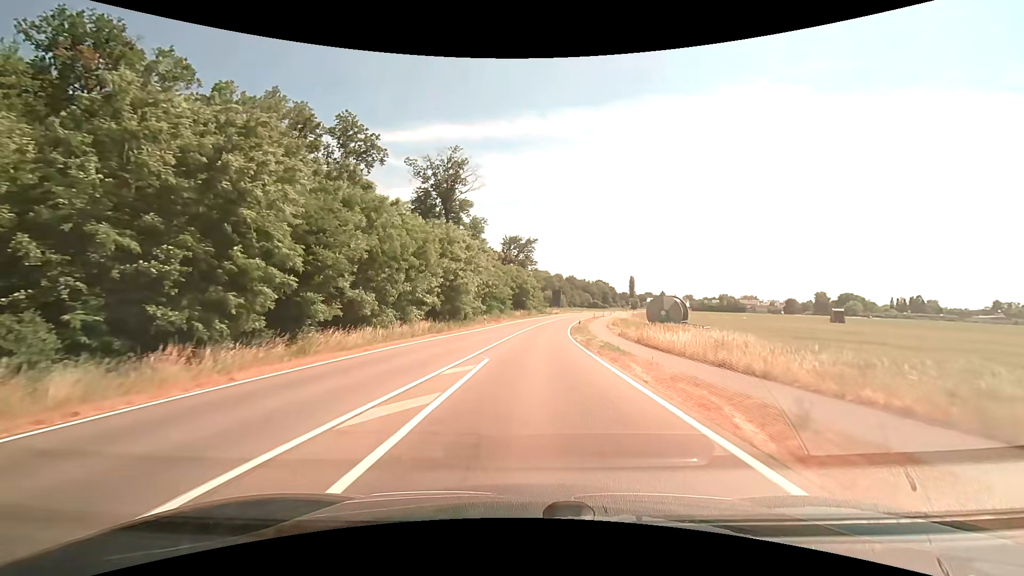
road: tertiary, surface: asphalt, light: Day
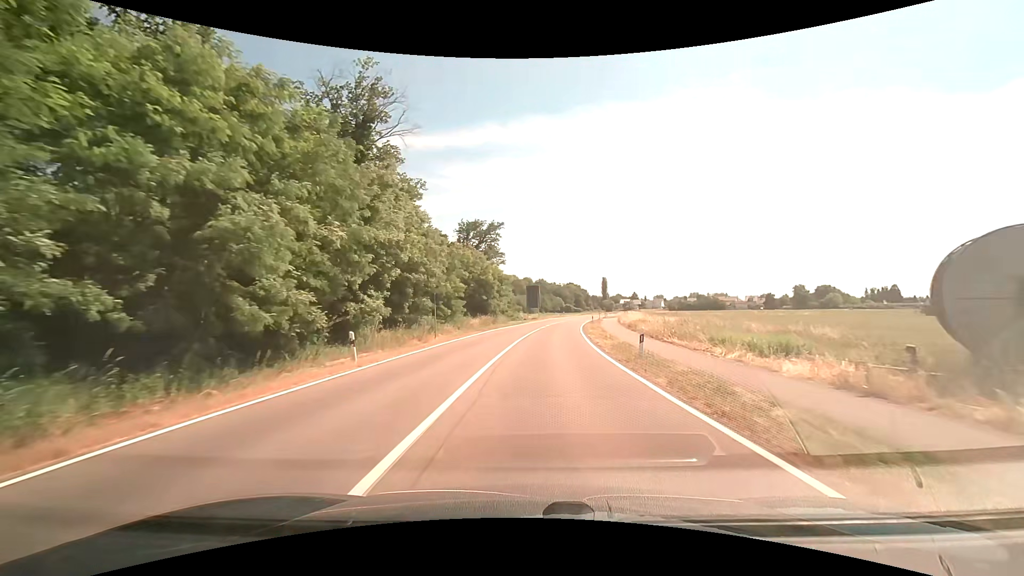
(+0.3, +33.0) m; +3°
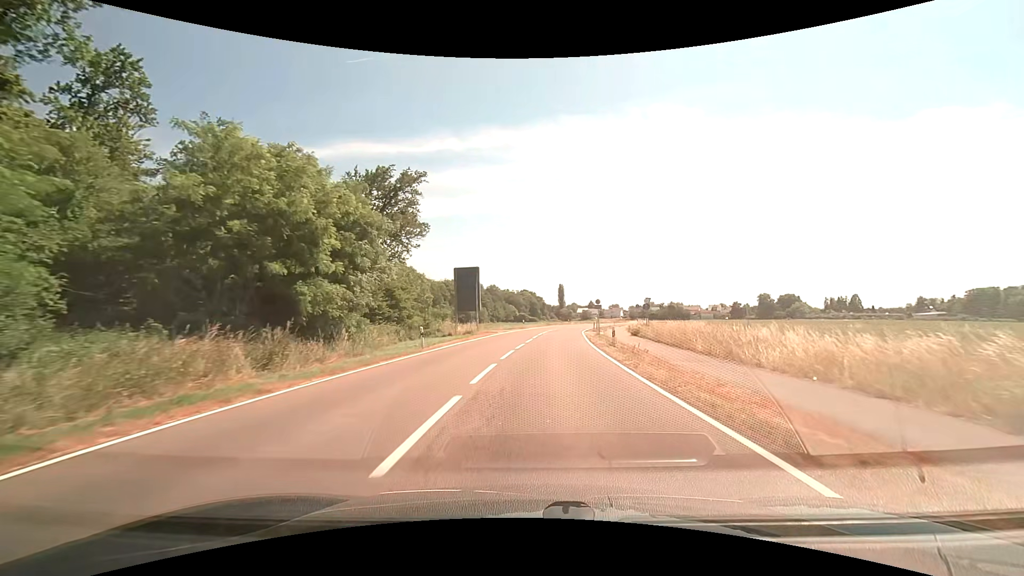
(+1.8, +41.3) m; +5°
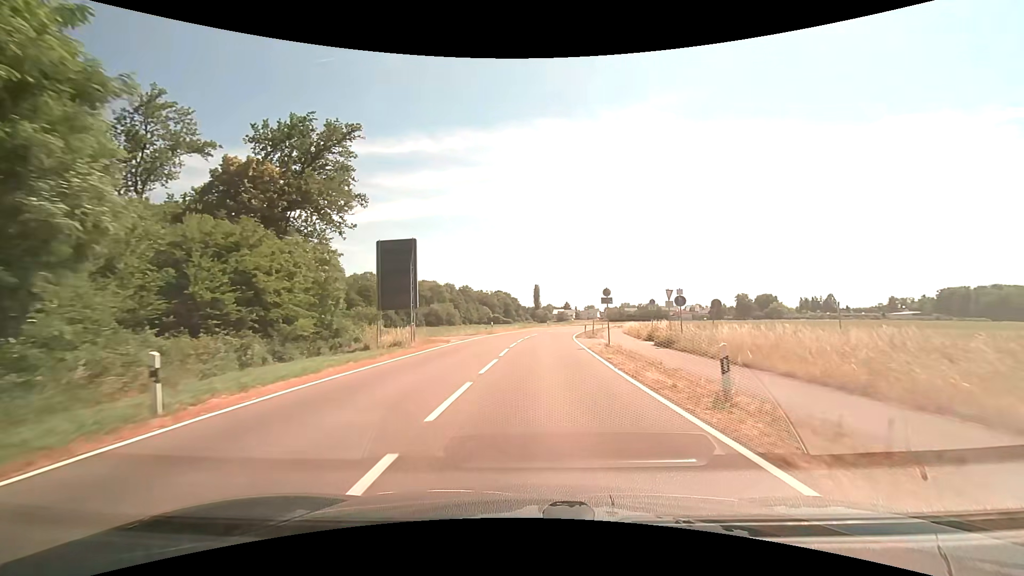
(+0.4, +15.7) m; +3°
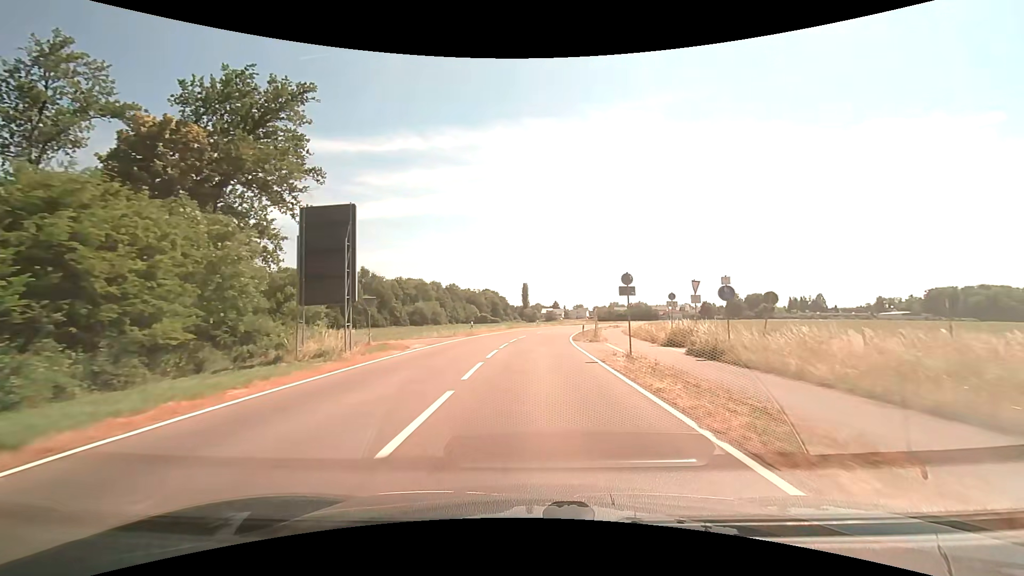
(+0.1, +7.8) m; +1°
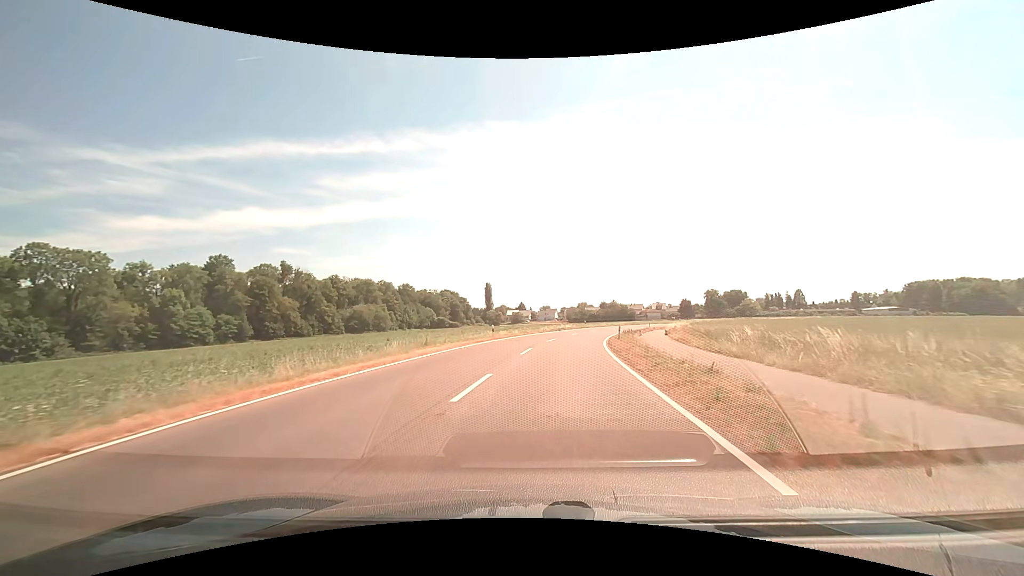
(+1.4, +38.7) m; +4°
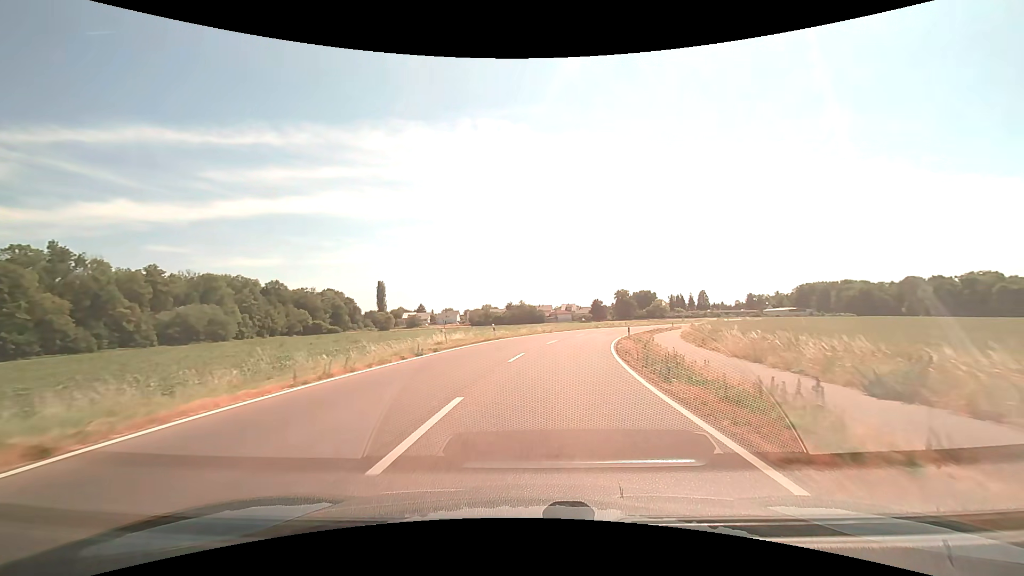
(+3.9, +39.2) m; +11°
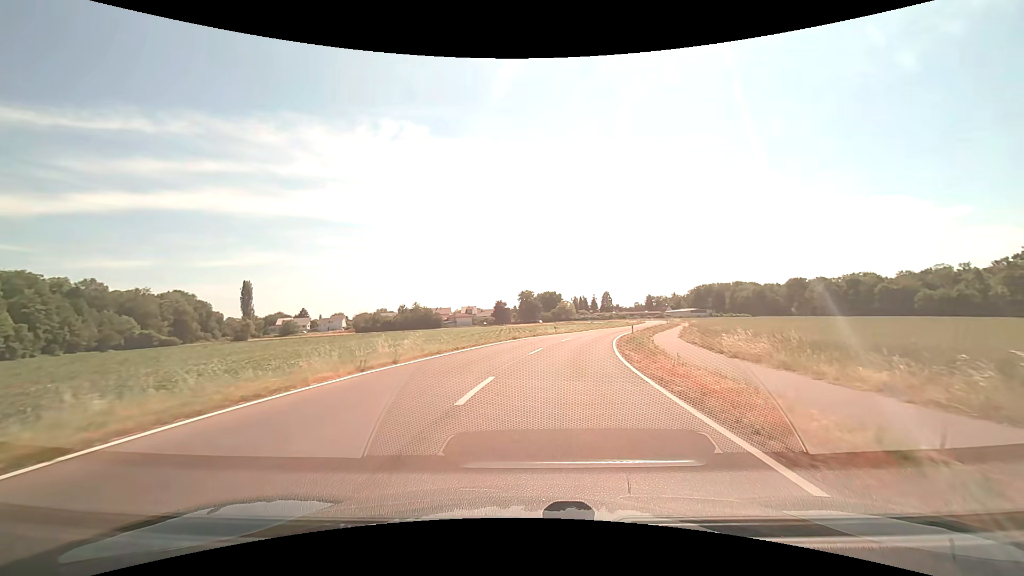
(+2.9, +32.2) m; +11°
(0, +10) (+2, +20) (+3, +30) (+5, +40) (+8, +49) (+11, +59) (+14, +68) (+17, +78) (+21, +87) (+24, +96) m
